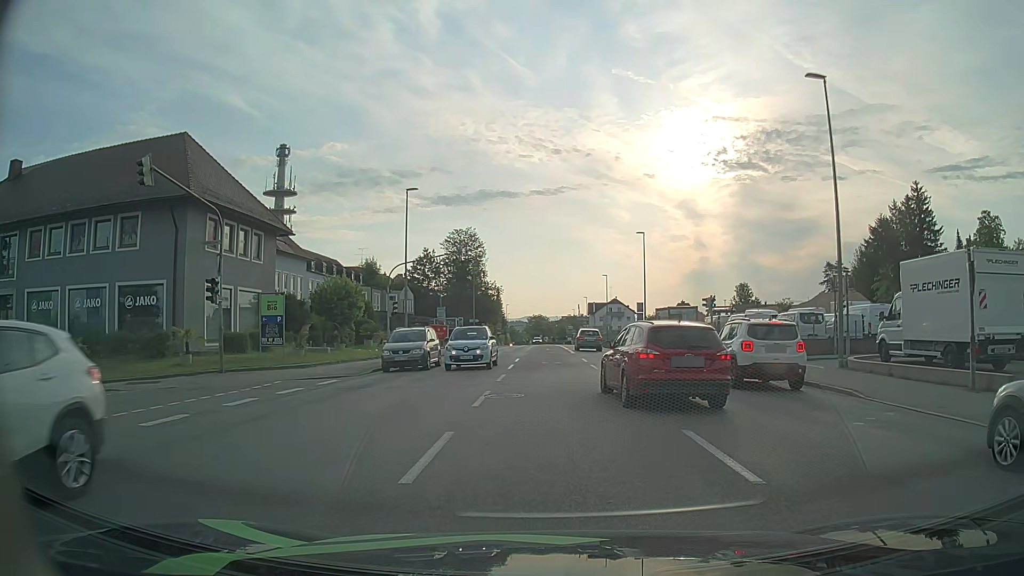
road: tertiary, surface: asphalt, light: Day
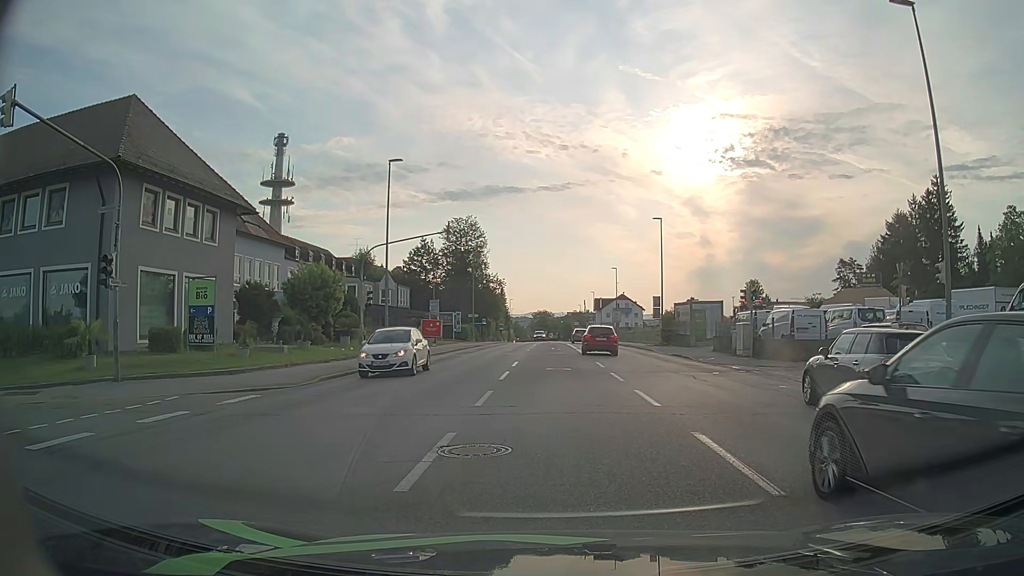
(+0.1, +6.3) m; 0°
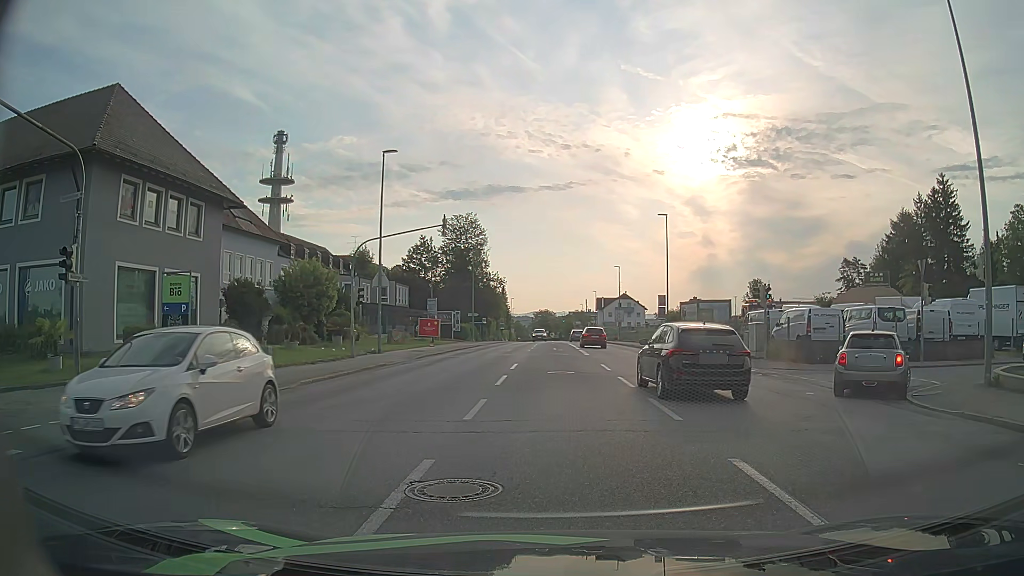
(0.0, +1.7) m; +2°
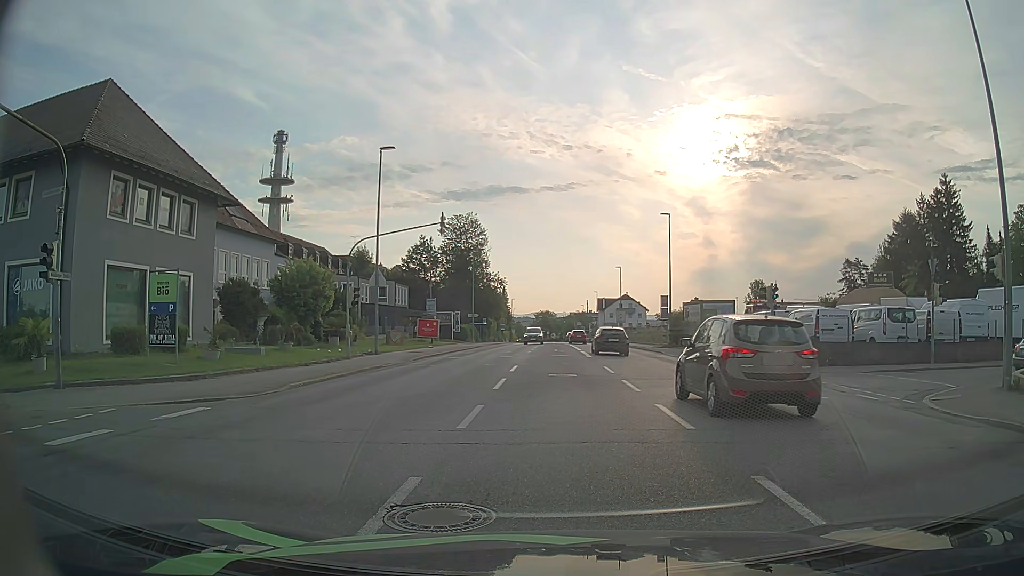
(0.0, +0.8) m; 0°
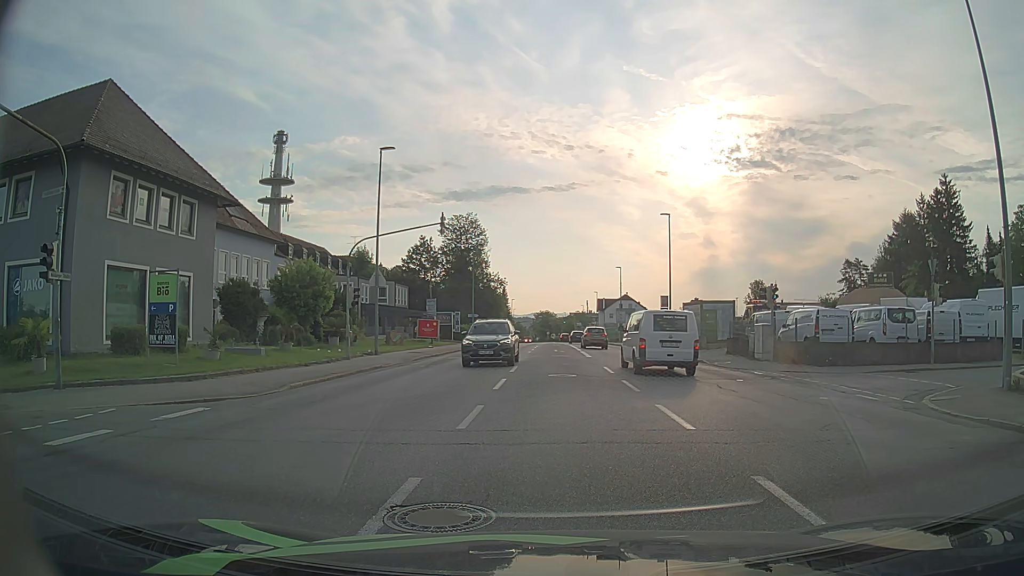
(0.0, +0.1) m; 0°
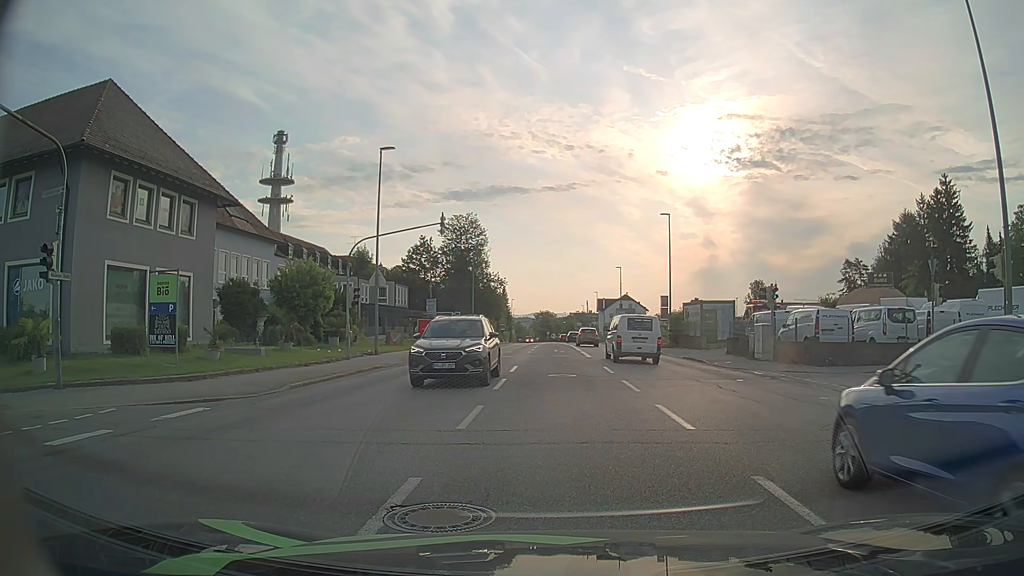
(0.0, 0.0) m; 0°
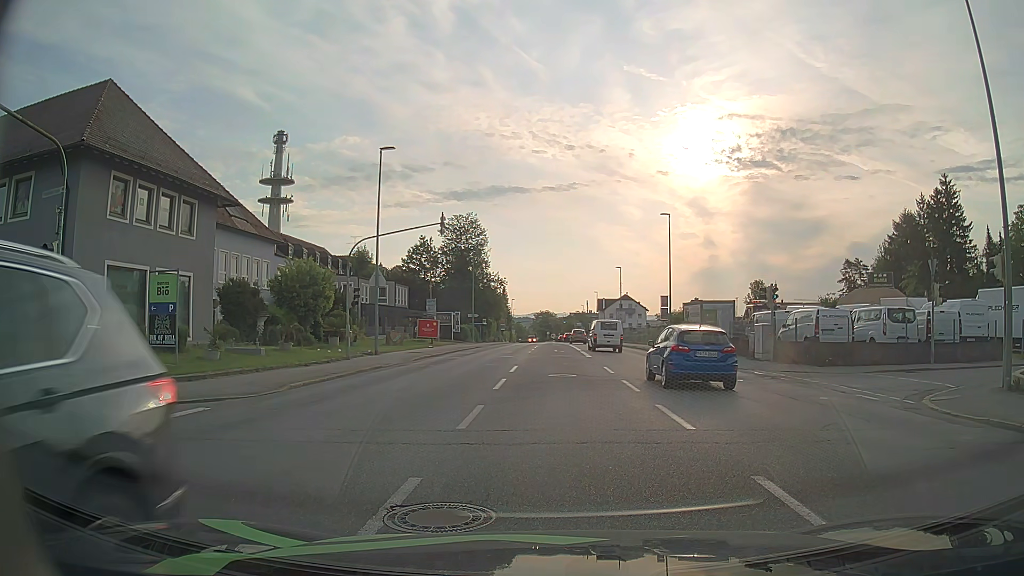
(0.0, 0.0) m; 0°
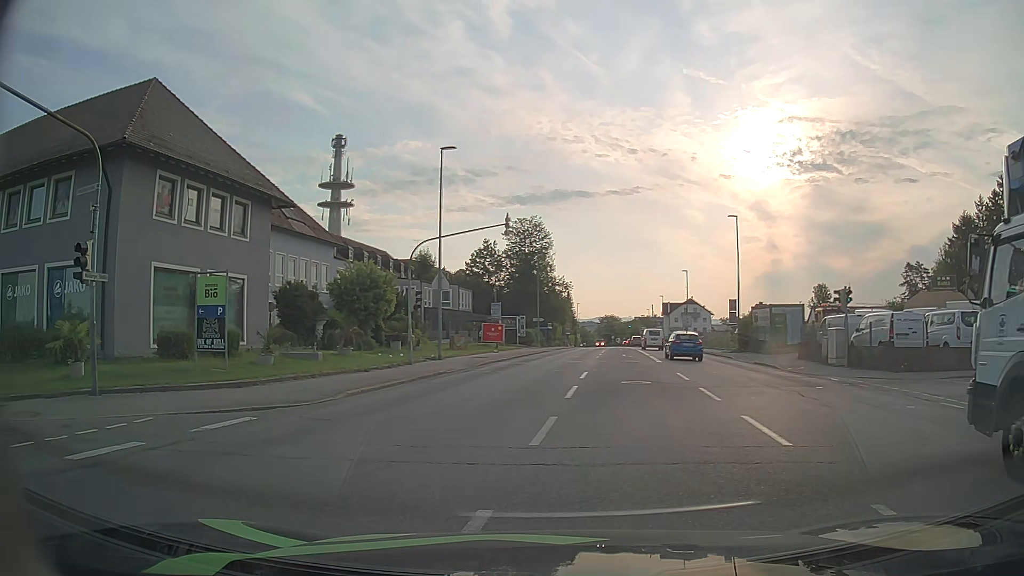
(0.0, +1.0) m; -6°
